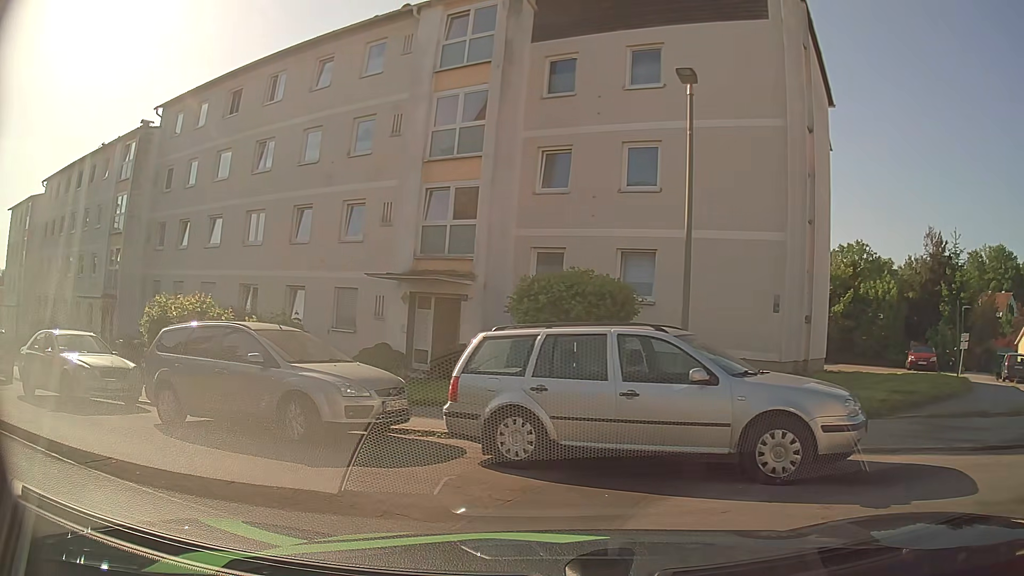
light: Day
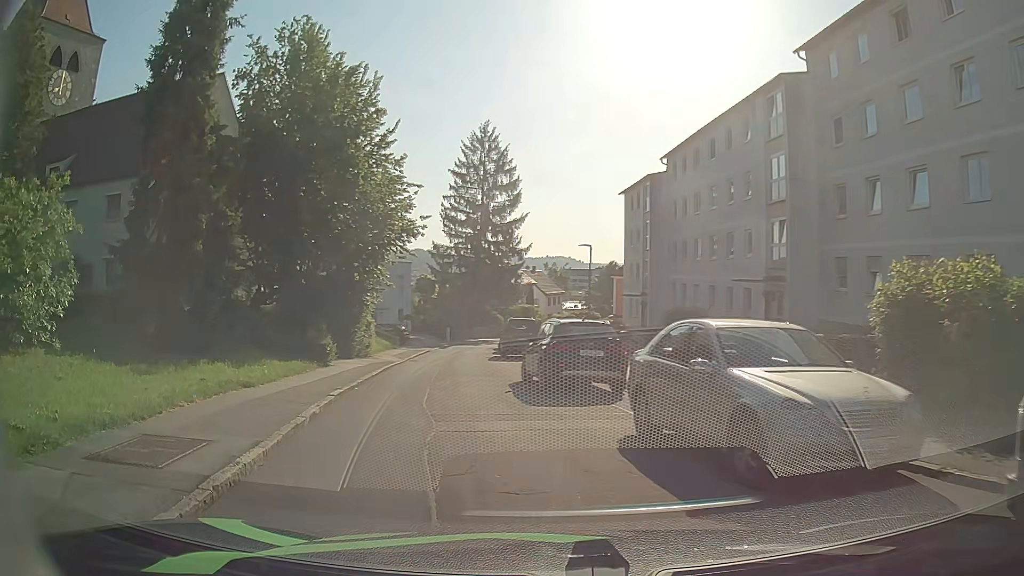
(-4.0, +6.2) m; -58°
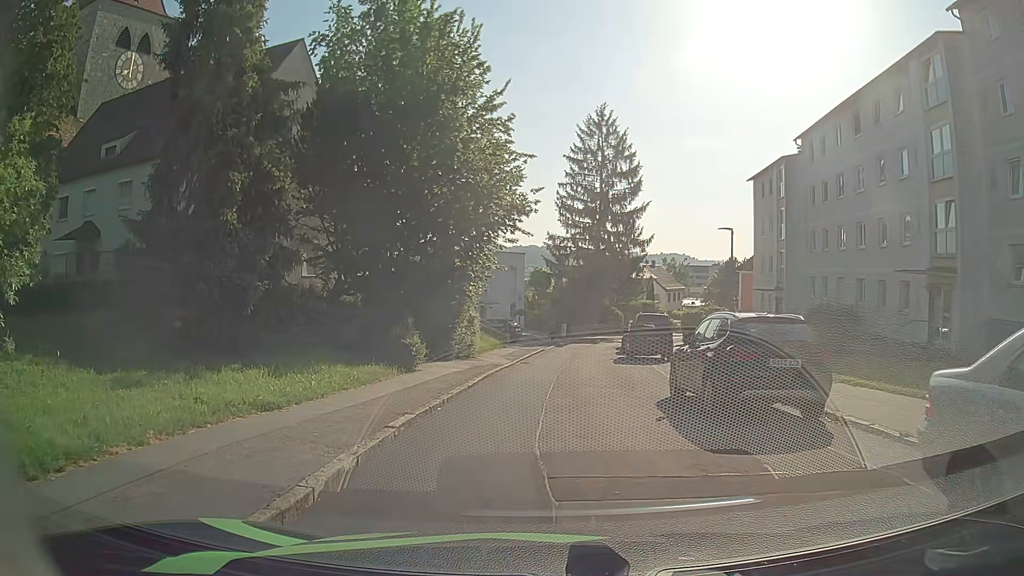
(-0.5, +4.6) m; -11°
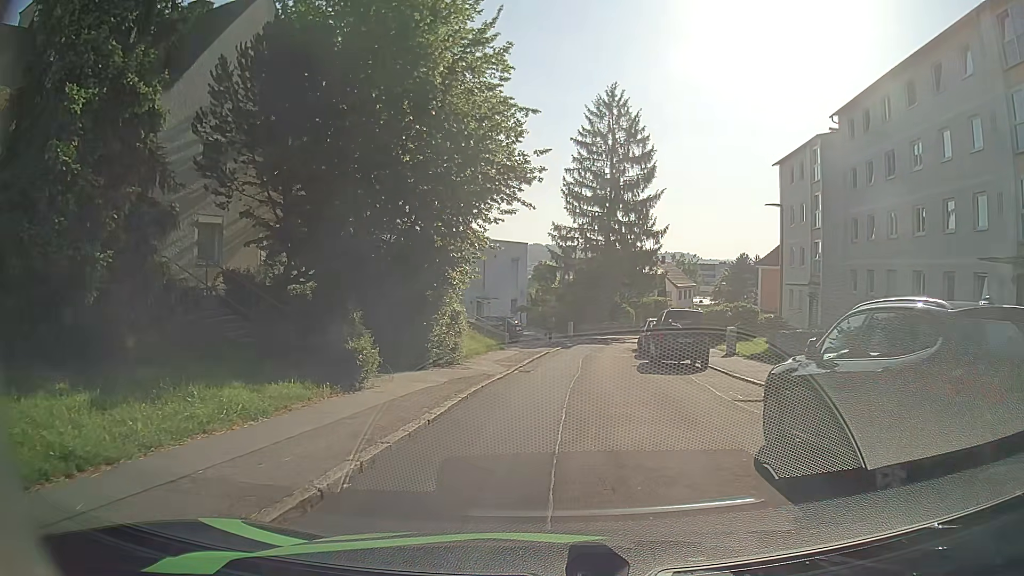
(0.0, +5.4) m; +2°
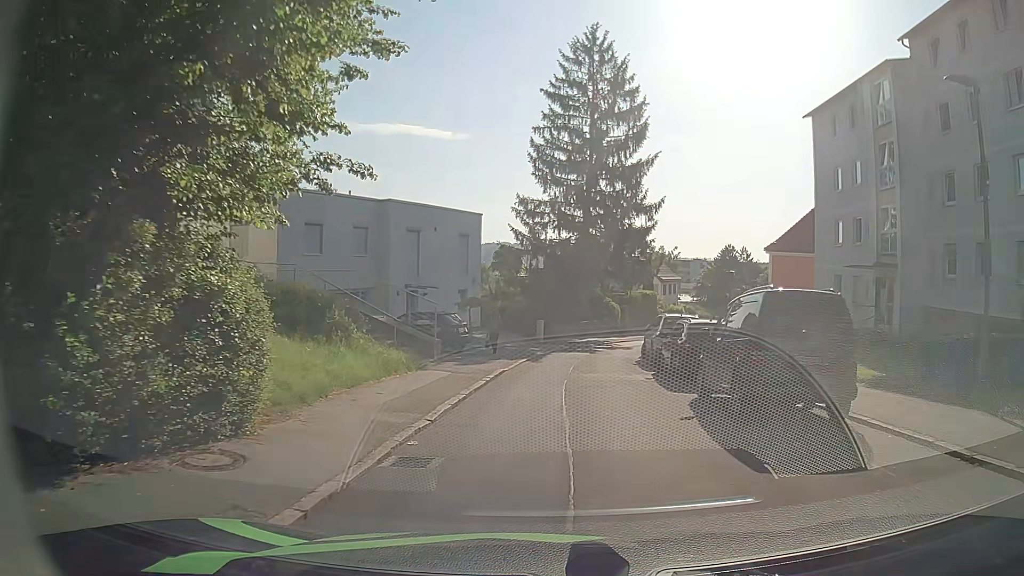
(+0.1, +12.5) m; +3°
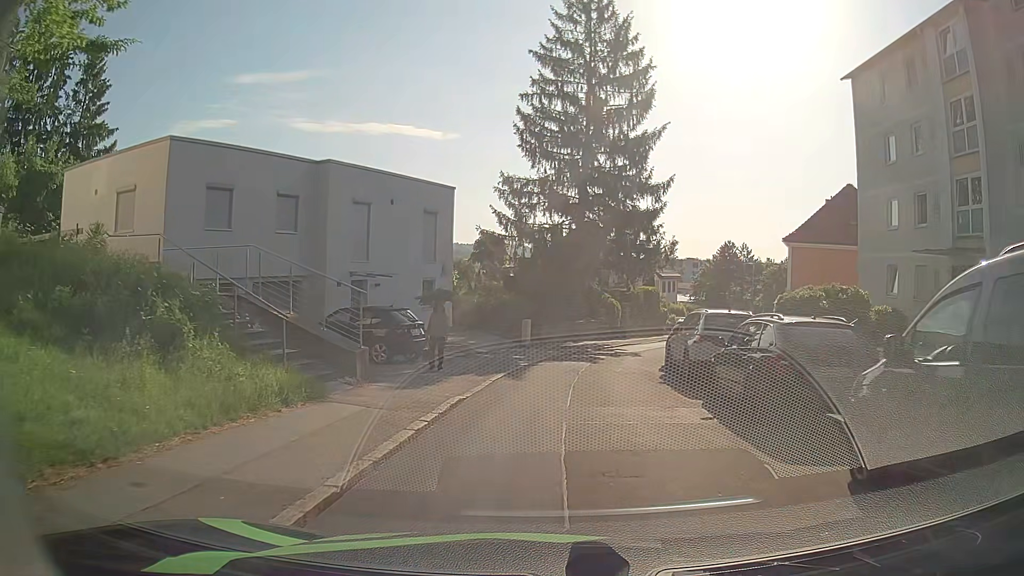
(-0.1, +7.0) m; -2°
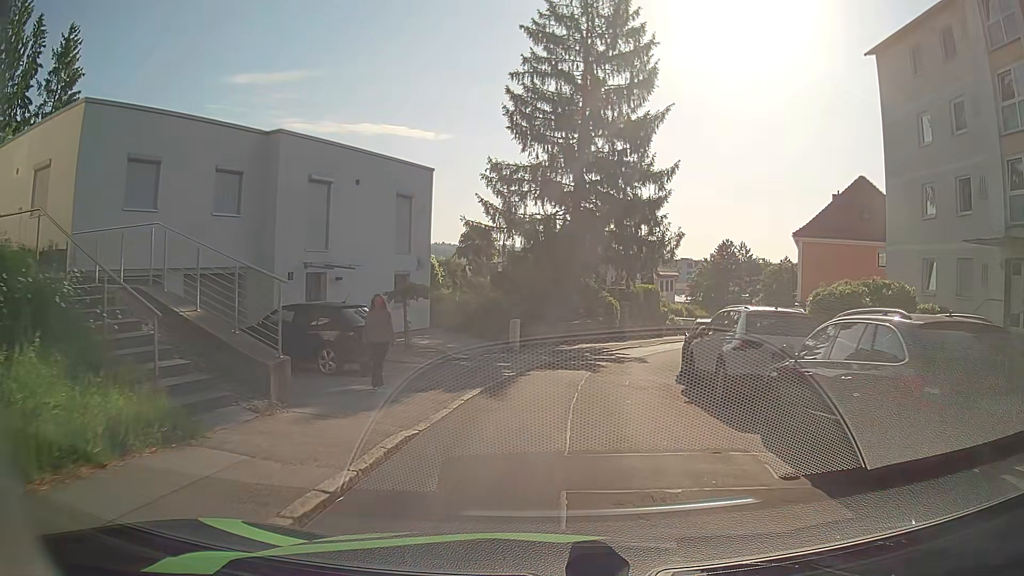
(+0.1, +3.7) m; +2°
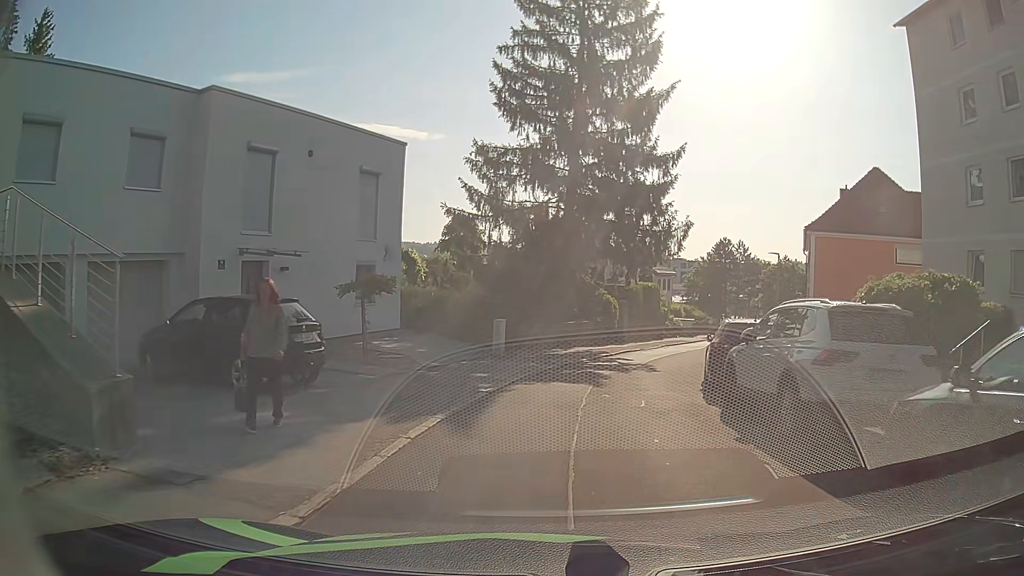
(0.0, +3.7) m; 0°
(0, +10) (+2, +20) (+5, +29) (+8, +39) (+12, +48) (+16, +57) (+20, +66) (+24, +76) (+30, +84) (+38, +89) m
